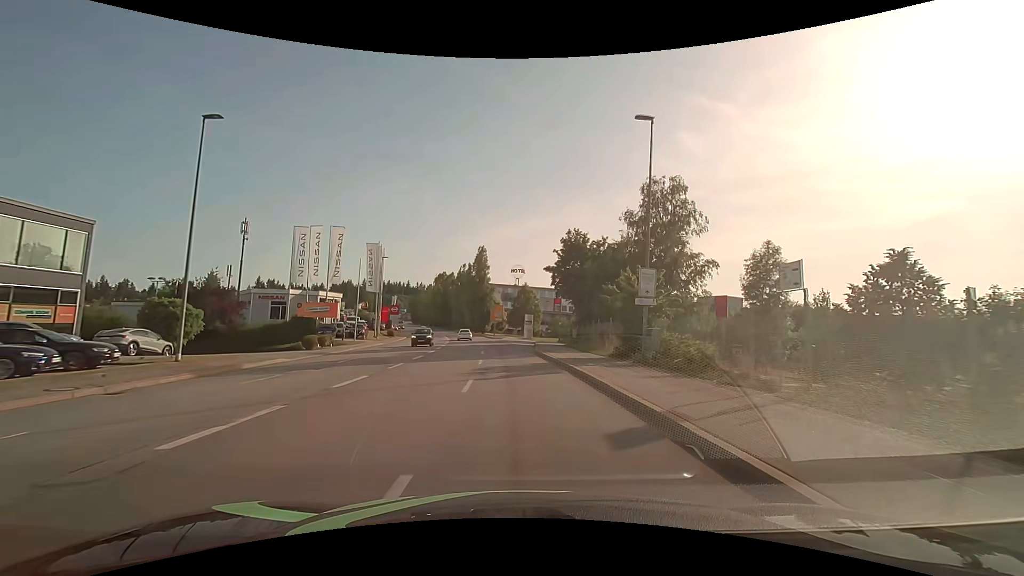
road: tertiary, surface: asphalt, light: Day
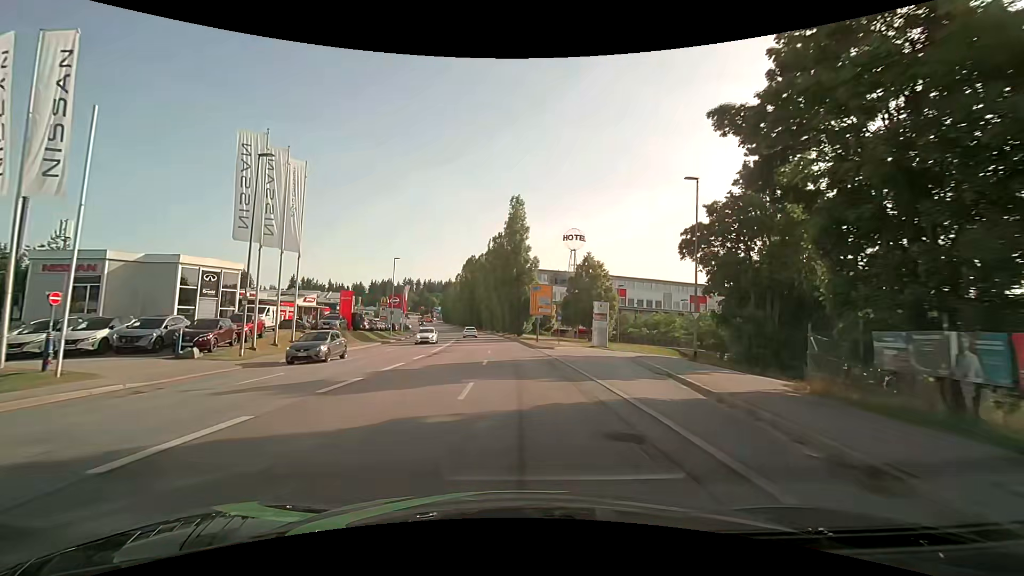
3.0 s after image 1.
(-1.5, +38.2) m; -5°
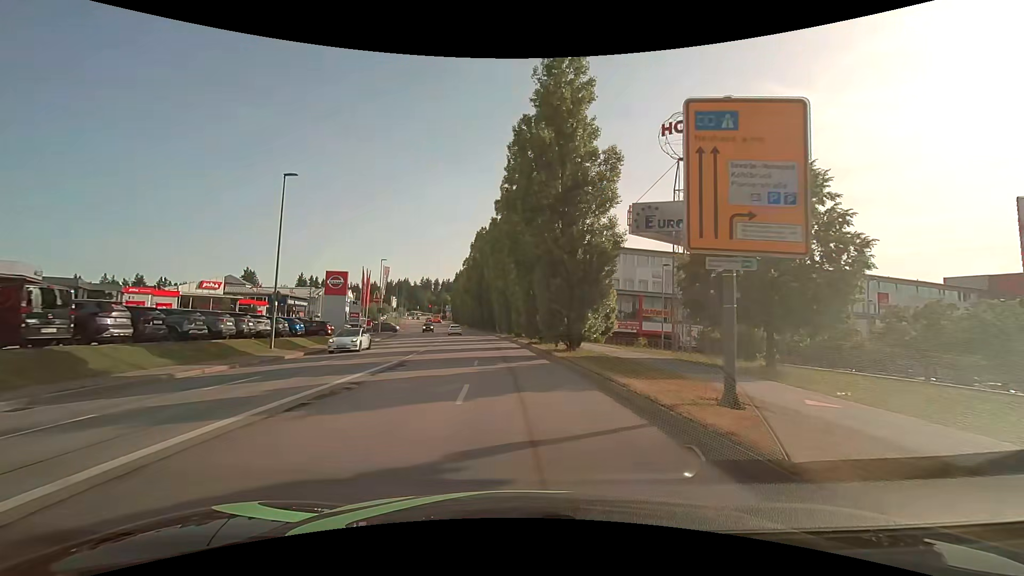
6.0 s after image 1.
(-1.3, +36.8) m; -3°
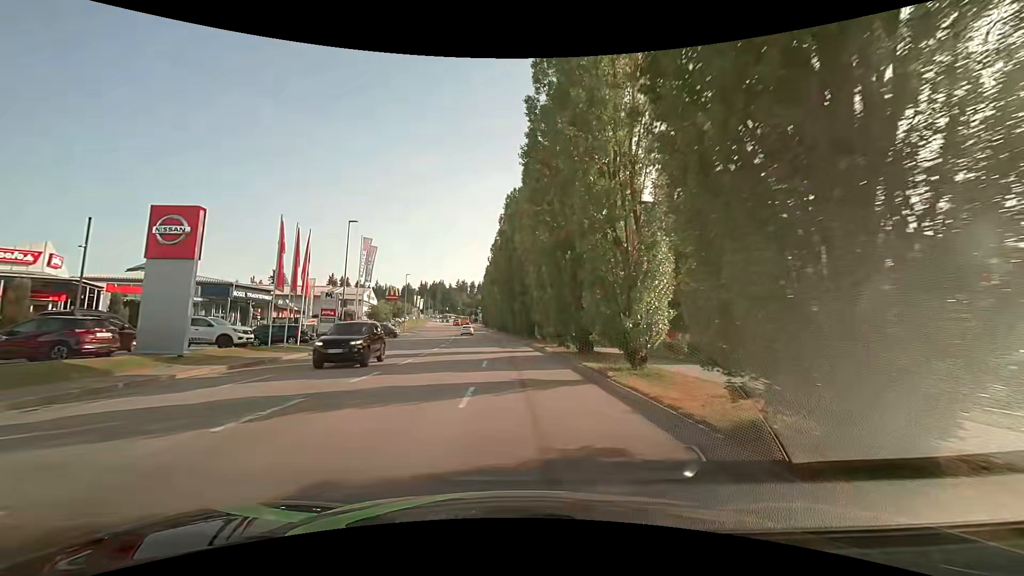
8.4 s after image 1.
(-1.2, +27.4) m; -4°
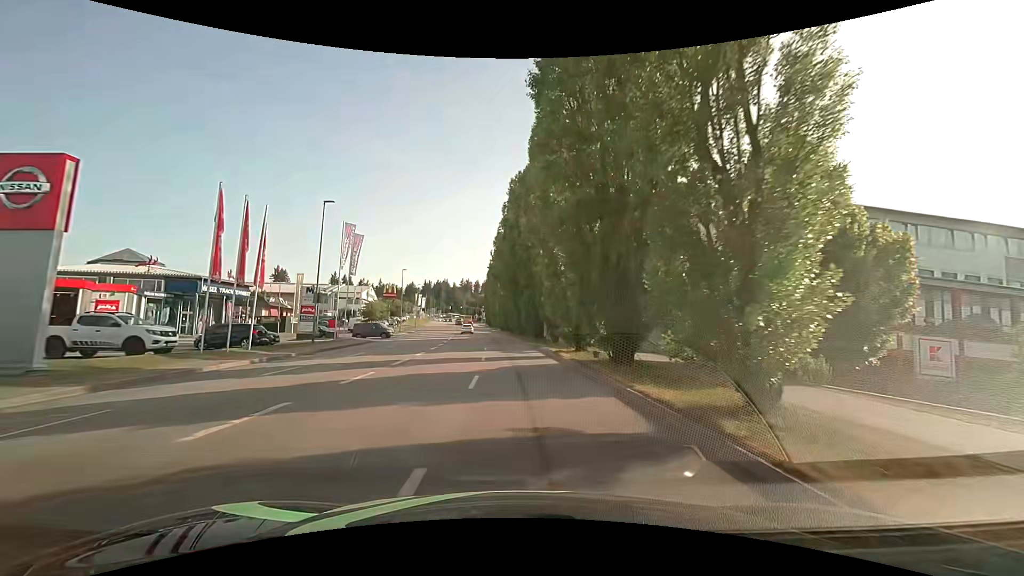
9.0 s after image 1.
(-0.1, +6.6) m; 0°
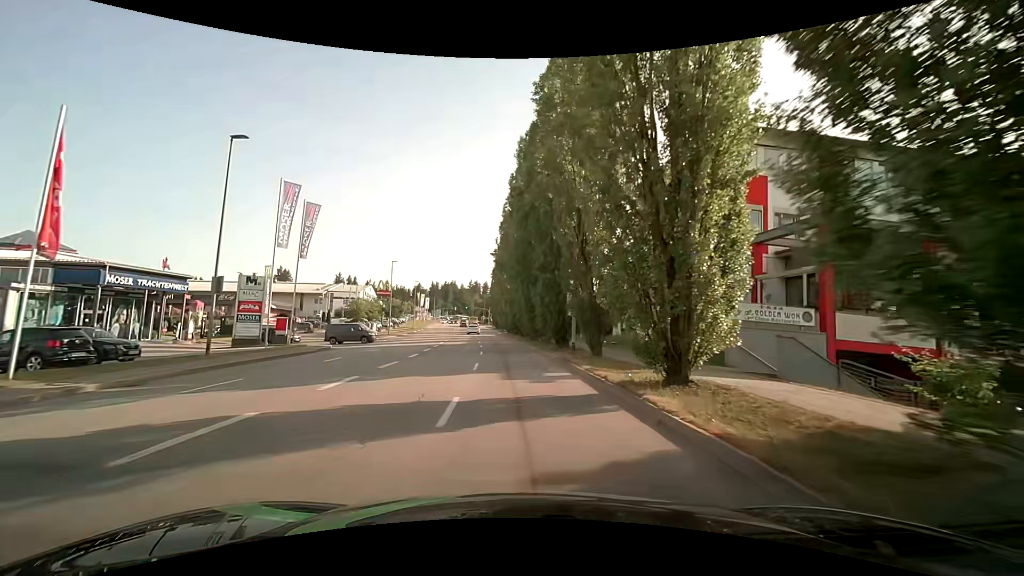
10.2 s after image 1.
(-0.1, +13.0) m; -1°
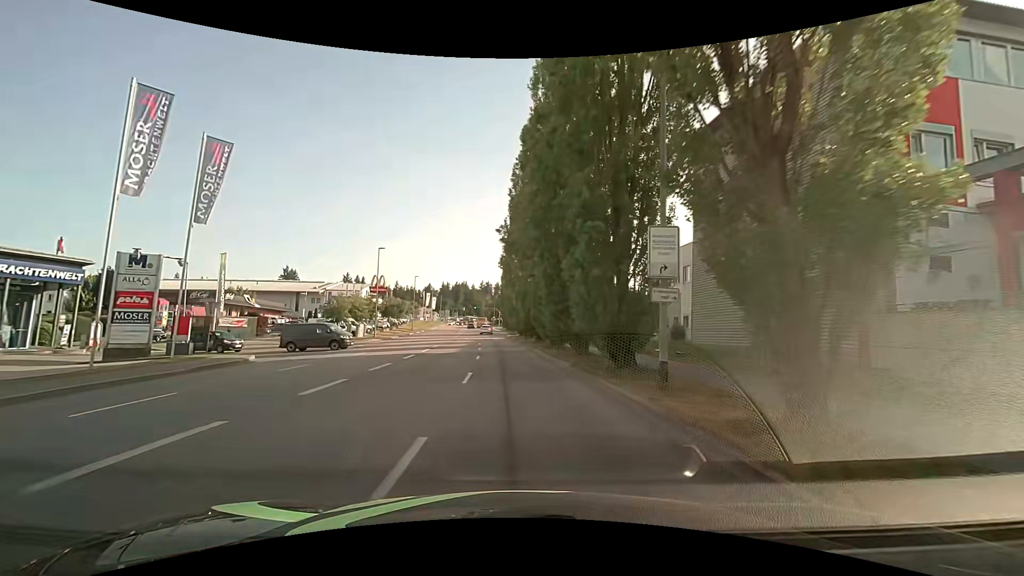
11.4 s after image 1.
(-0.1, +12.9) m; -1°
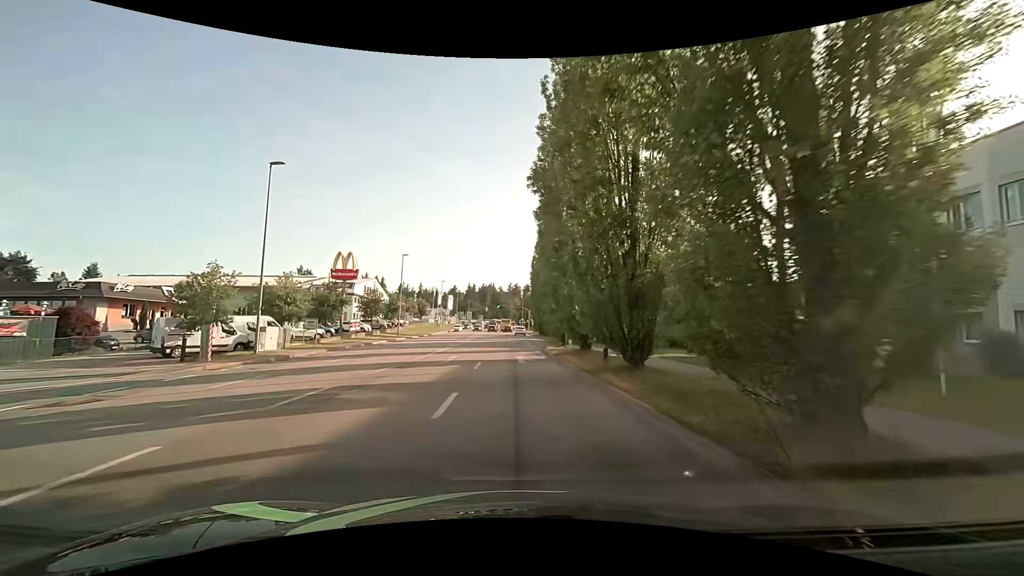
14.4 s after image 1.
(-1.4, +31.8) m; -4°
(0, +10) (0, +20) (0, +30) (-1, +40) (-1, +50) (-1, +60) (-1, +70) (-2, +80) (-2, +90) (-2, +100) m
